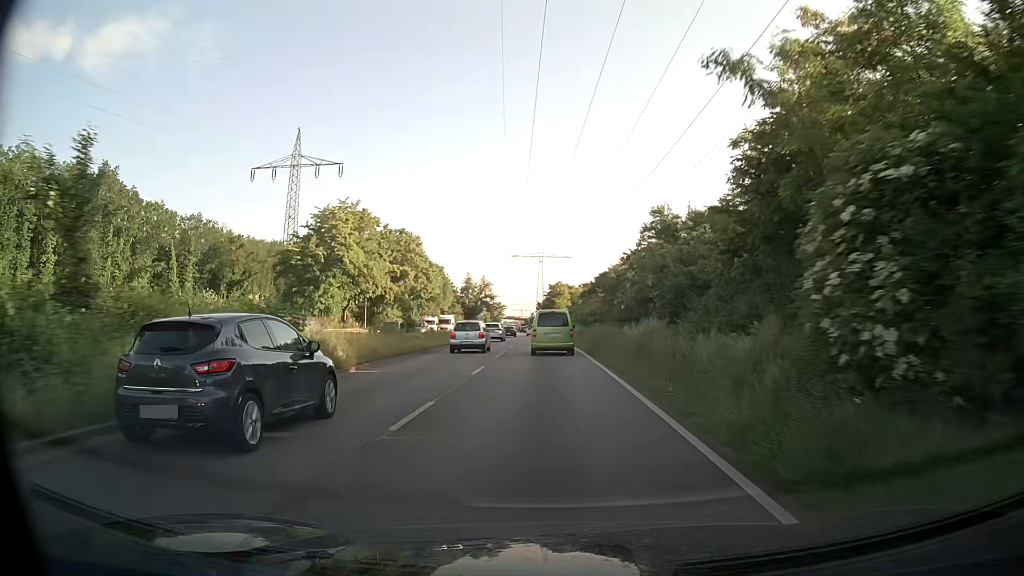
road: primary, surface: asphalt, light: Day
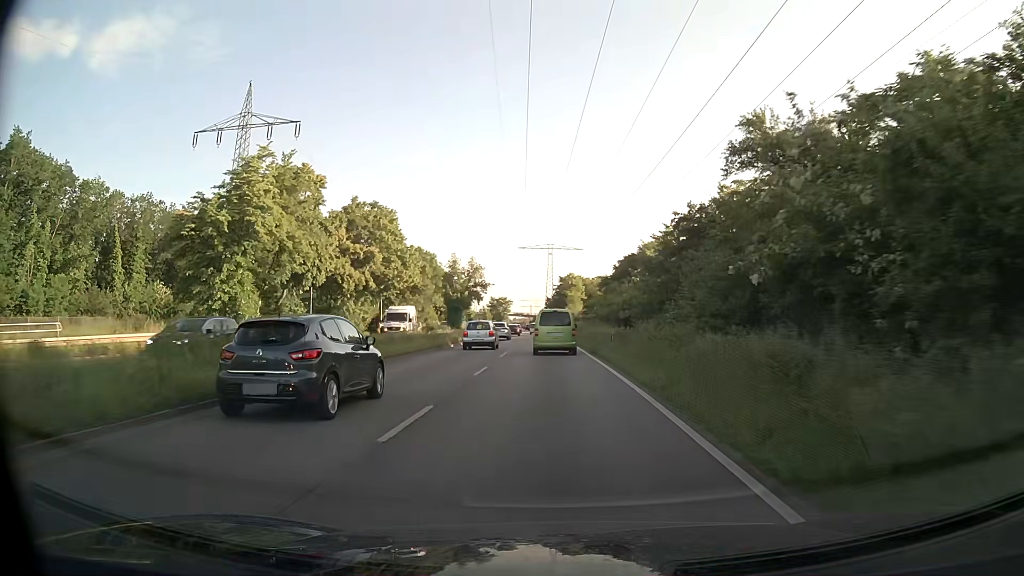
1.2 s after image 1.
(-0.2, +18.8) m; -1°
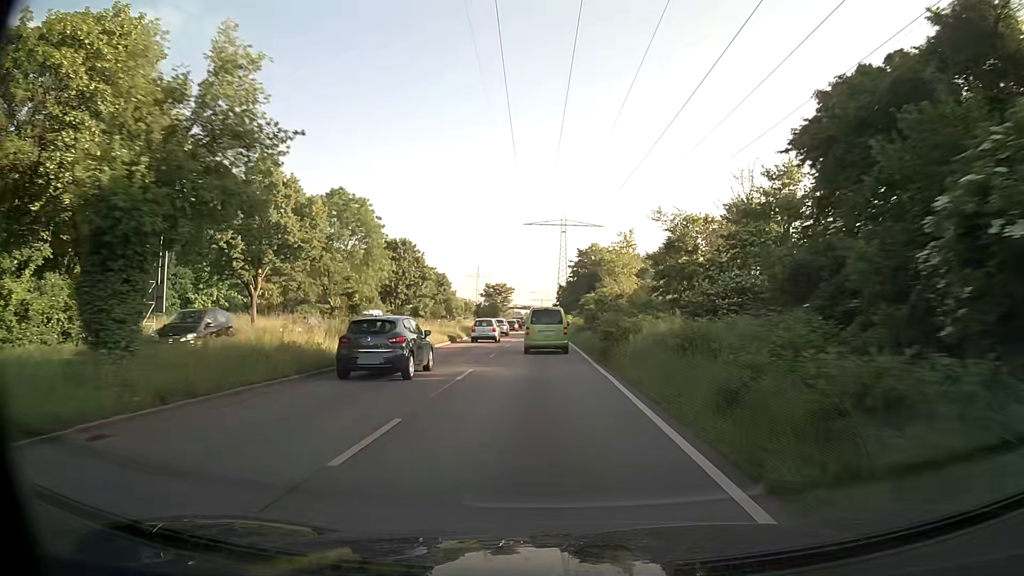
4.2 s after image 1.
(-0.2, +47.2) m; 0°
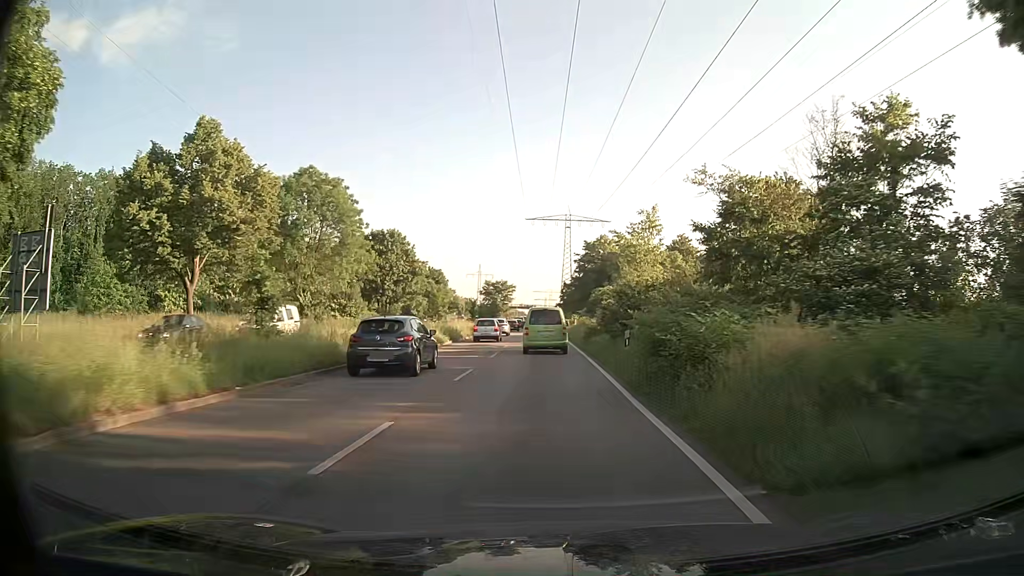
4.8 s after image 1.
(-0.1, +9.4) m; -1°
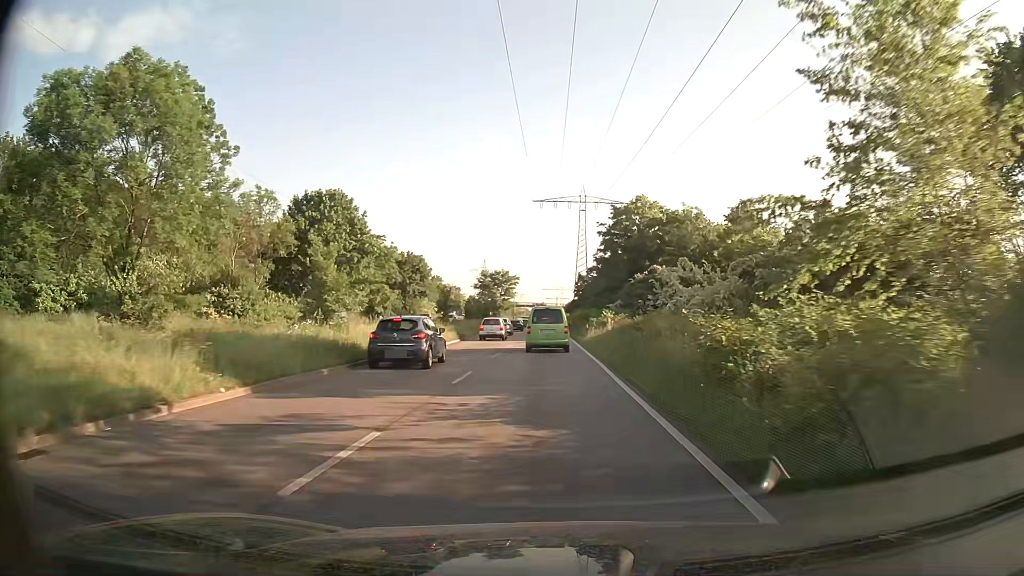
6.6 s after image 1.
(-0.1, +28.2) m; -1°
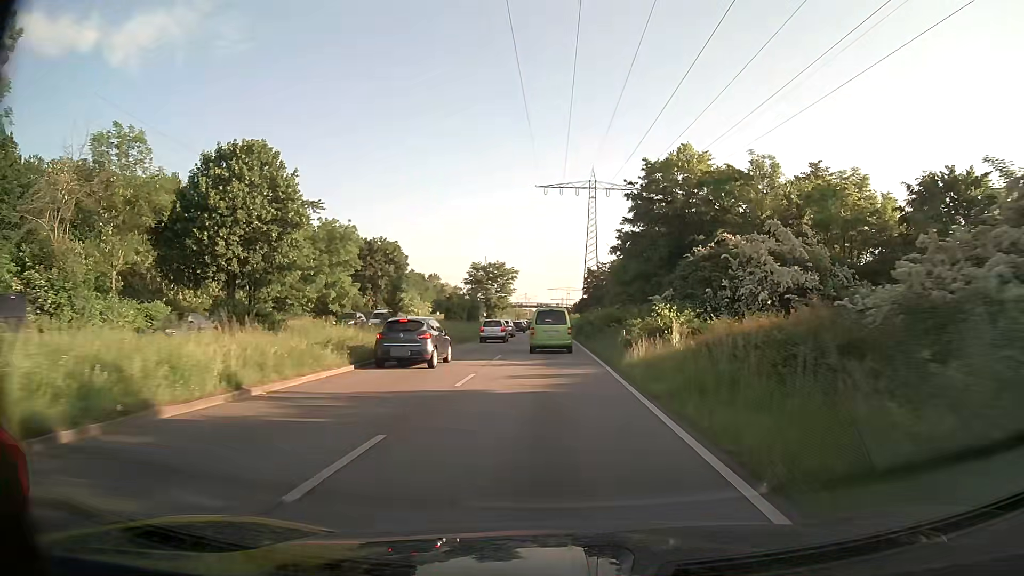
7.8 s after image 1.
(-0.1, +18.6) m; -1°
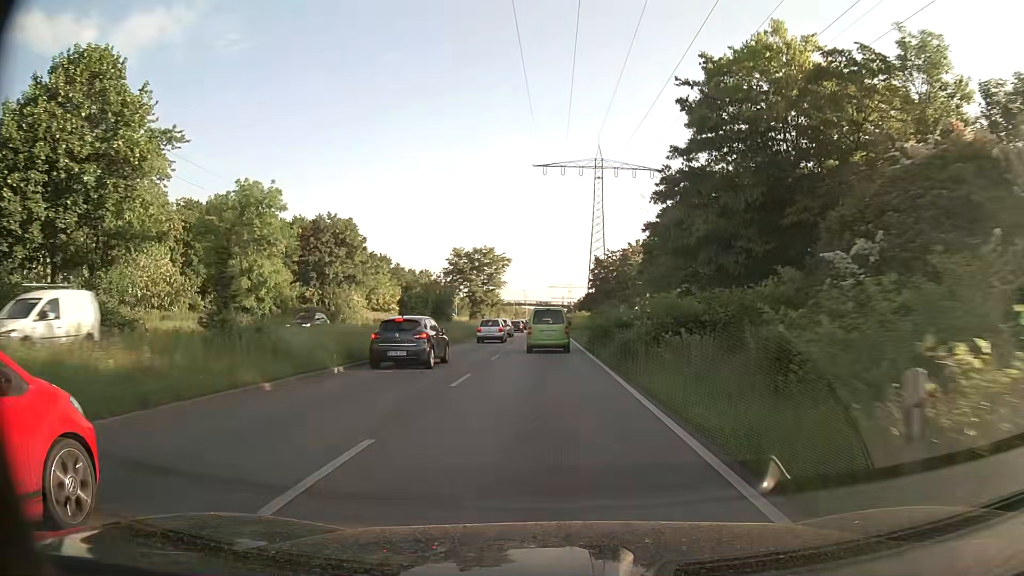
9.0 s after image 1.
(0.0, +18.5) m; 0°
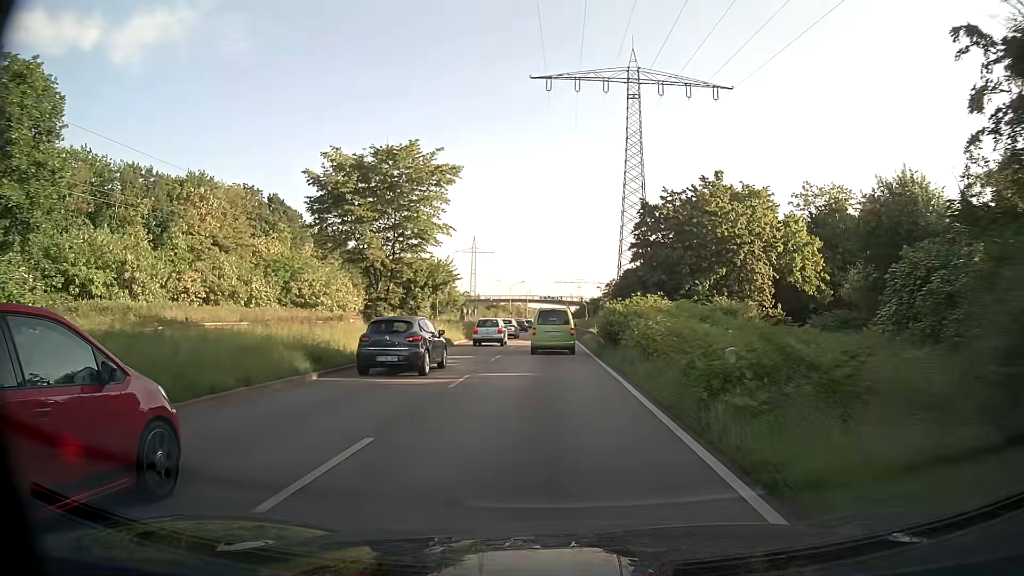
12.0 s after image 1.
(-0.2, +45.3) m; -1°
(0, +10) (0, +20) (0, +30) (0, +40) (0, +50) (0, +60) (0, +70) (0, +80) (0, +90) (0, +100) m
